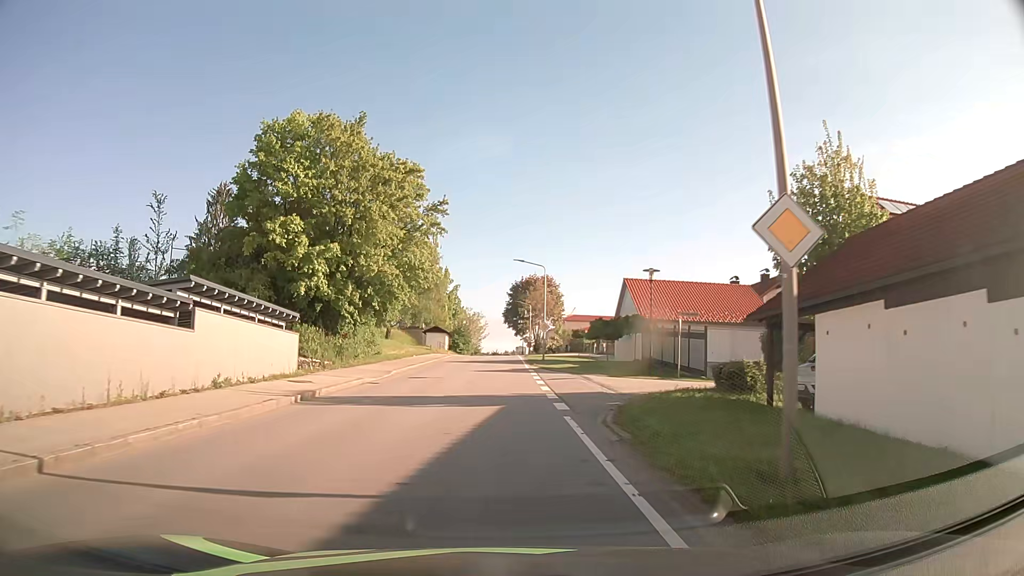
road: tertiary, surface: asphalt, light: Day
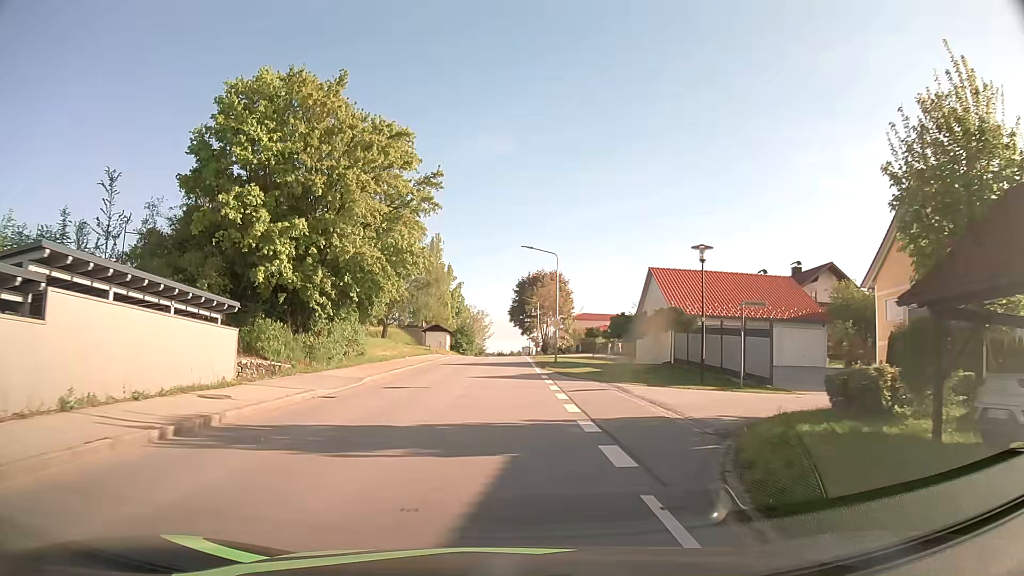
(0.0, +6.8) m; 0°
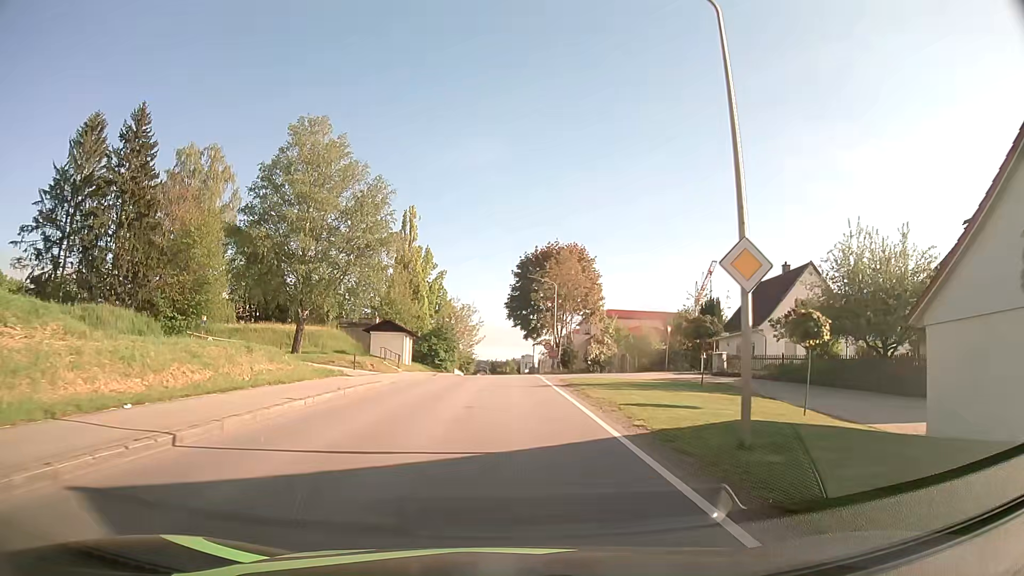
(-0.3, +34.7) m; 0°
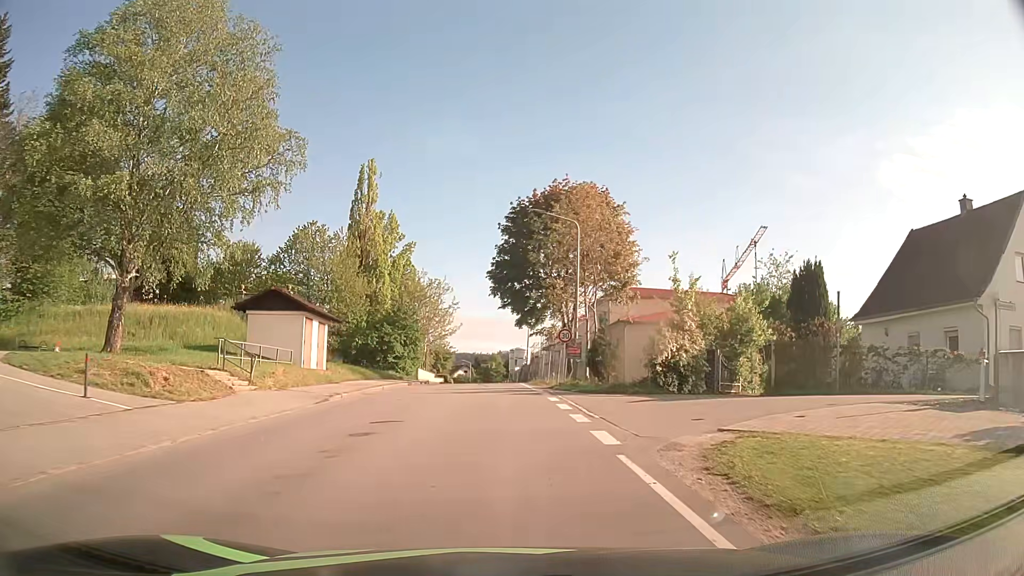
(+0.1, +23.9) m; +1°
